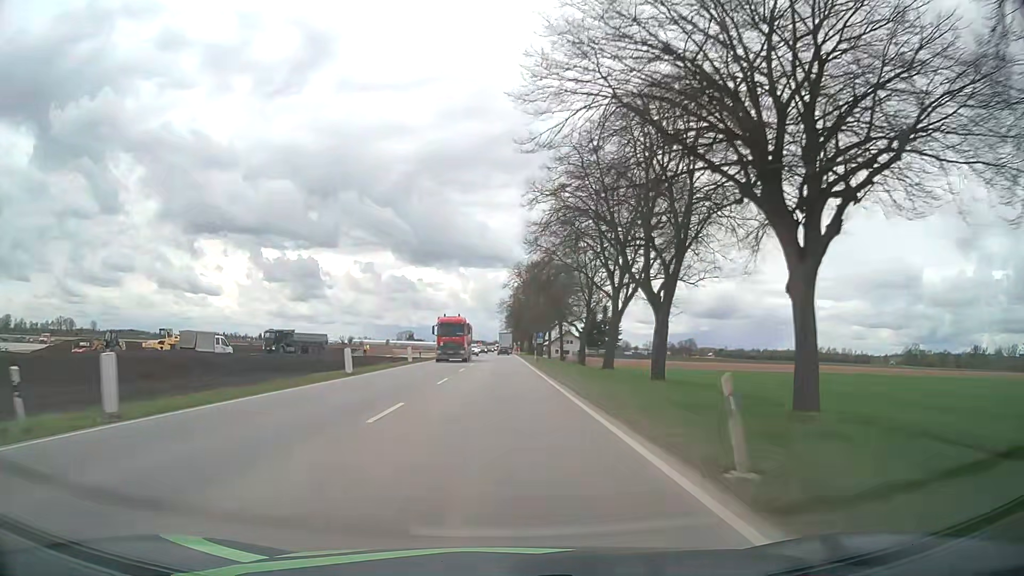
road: unclassified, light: Day
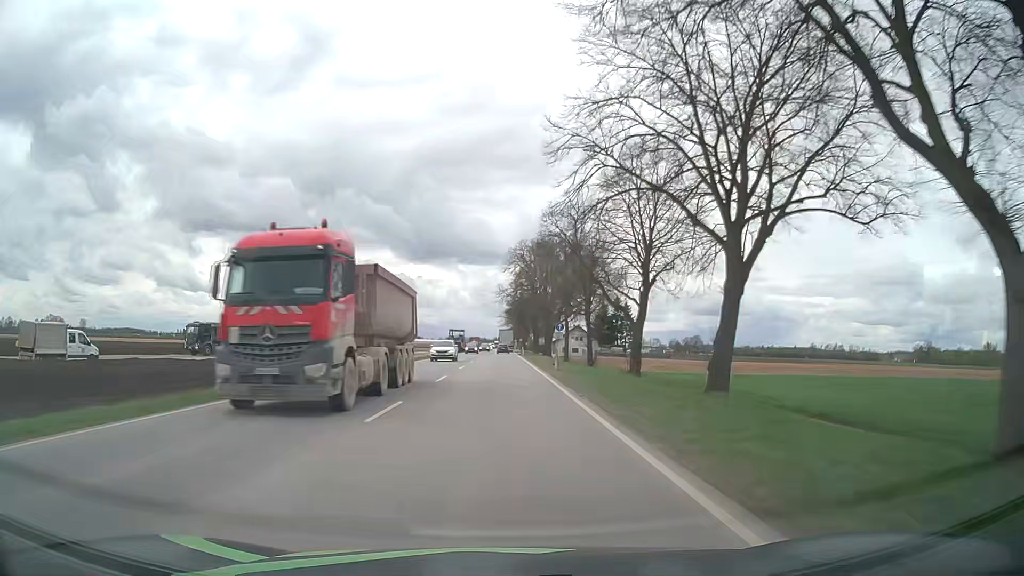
(+0.1, +23.9) m; 0°
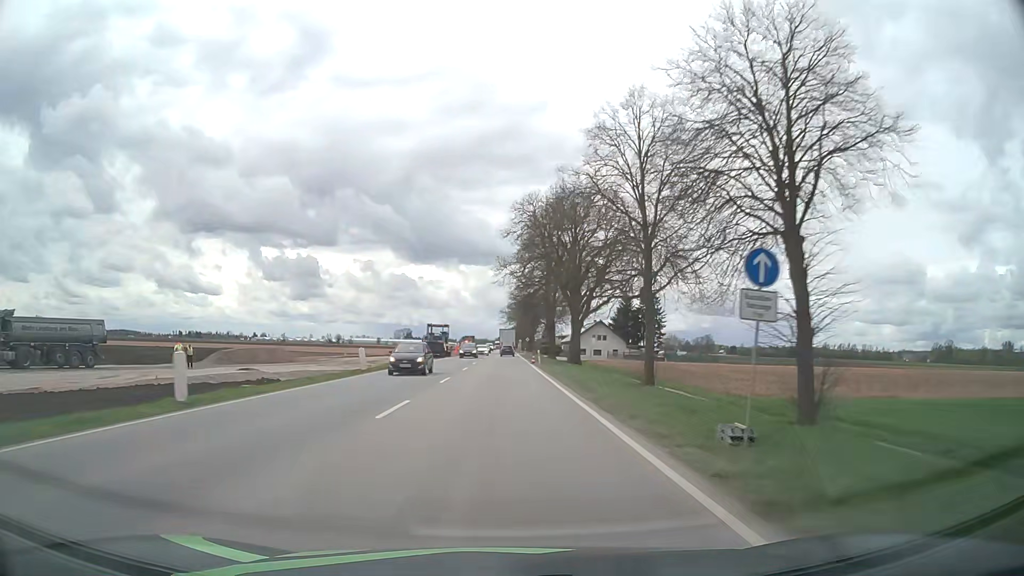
(0.0, +35.2) m; 0°
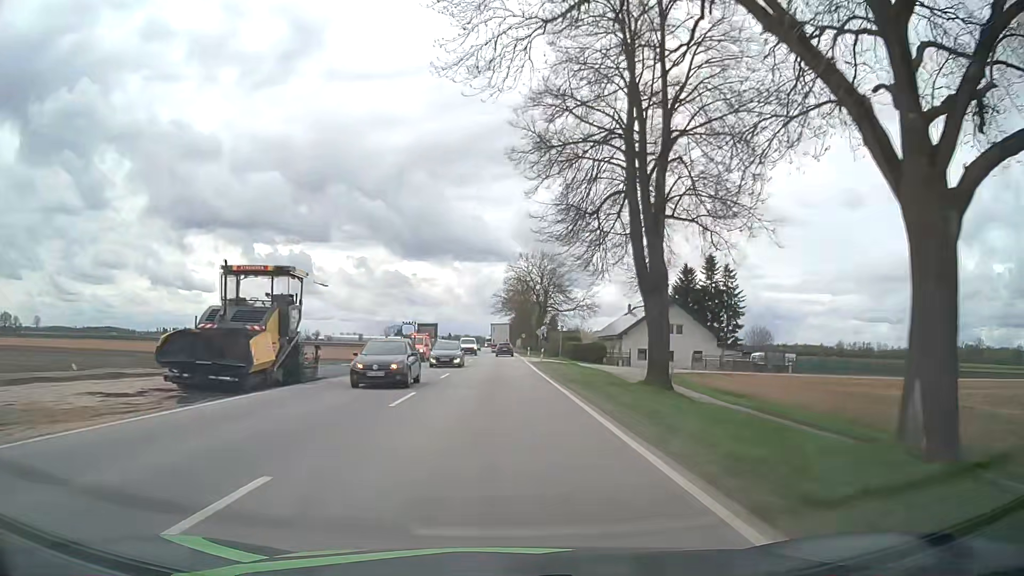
(-0.2, +57.8) m; 0°
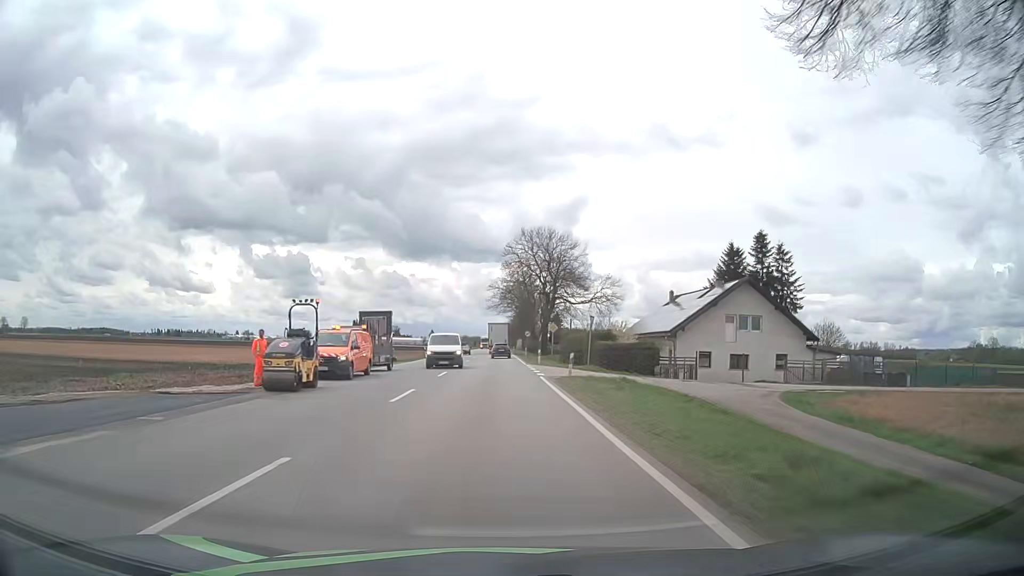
(0.0, +22.7) m; 0°
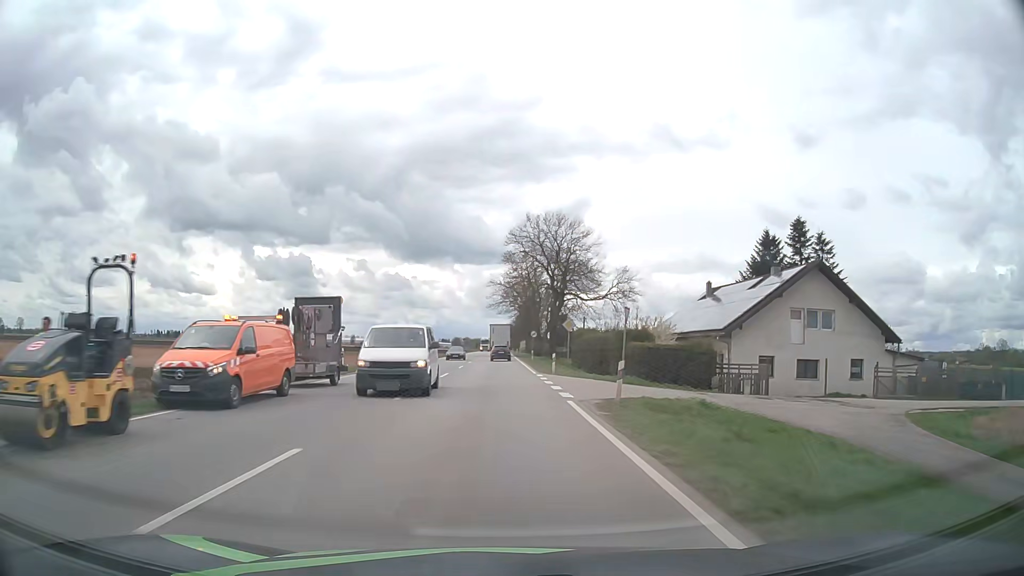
(0.0, +11.3) m; 0°
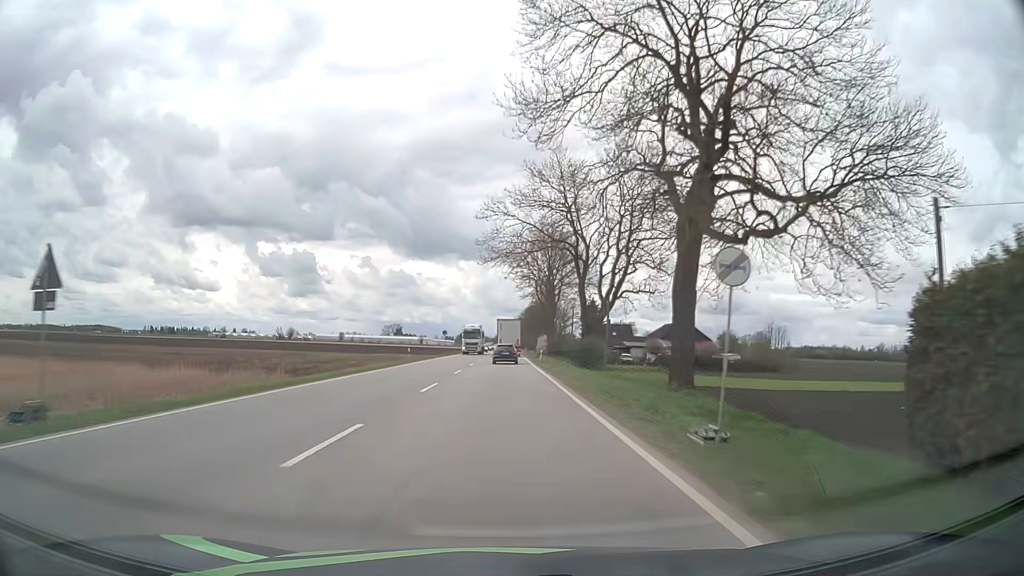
(-0.4, +57.3) m; -1°
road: primary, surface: asphalt
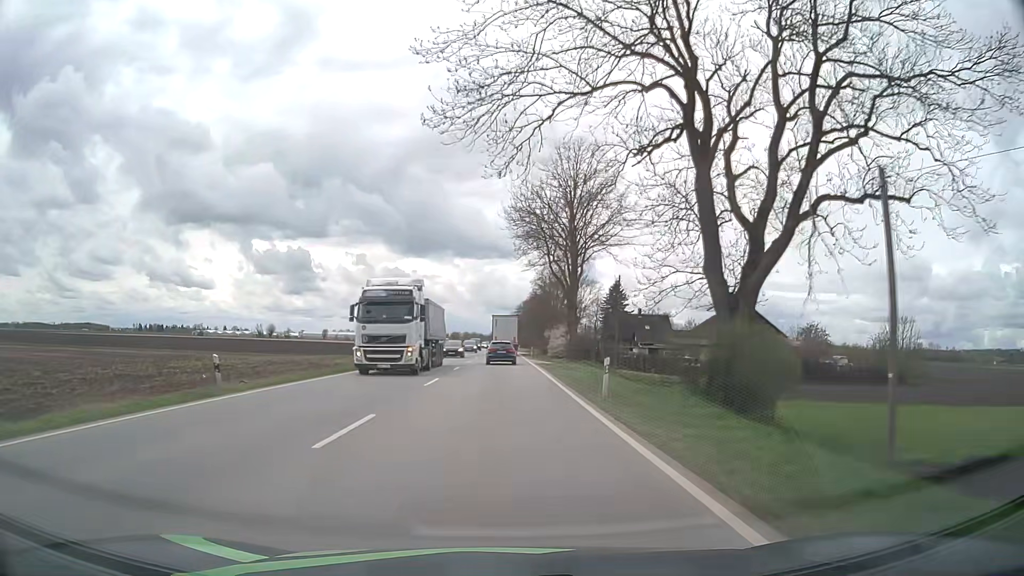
(+0.1, +34.7) m; 0°
(0, +10) (0, +20) (0, +30) (0, +40) (0, +50) (0, +60) (0, +70) (0, +80) (0, +90) (0, +100) m
